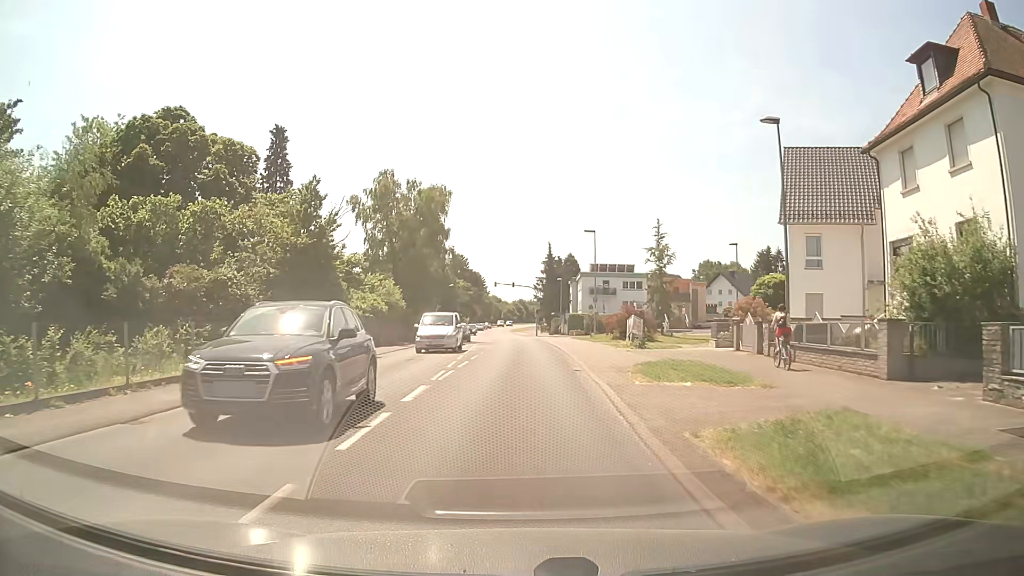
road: secondary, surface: asphalt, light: Day
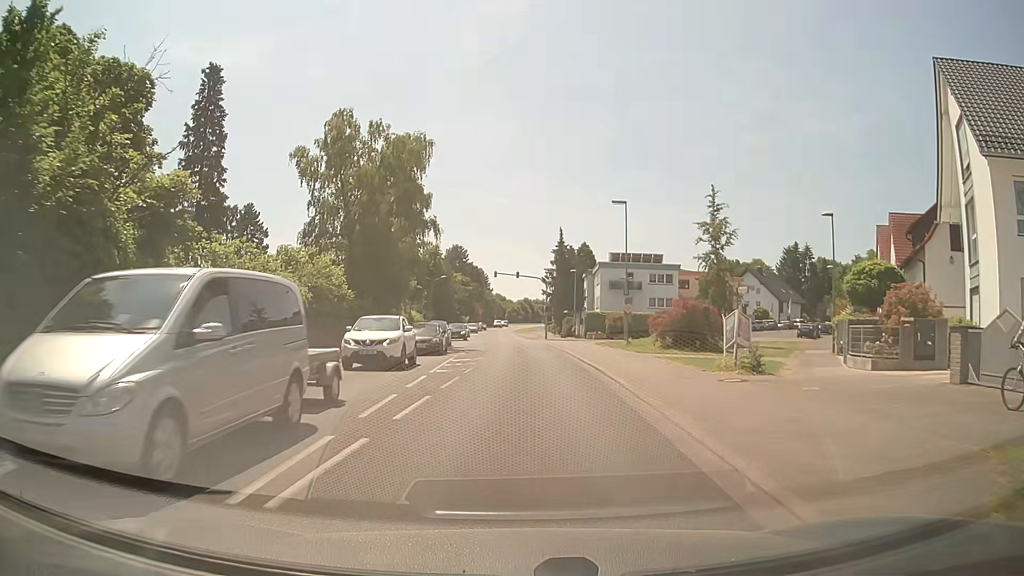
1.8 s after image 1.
(+0.1, +16.1) m; 0°
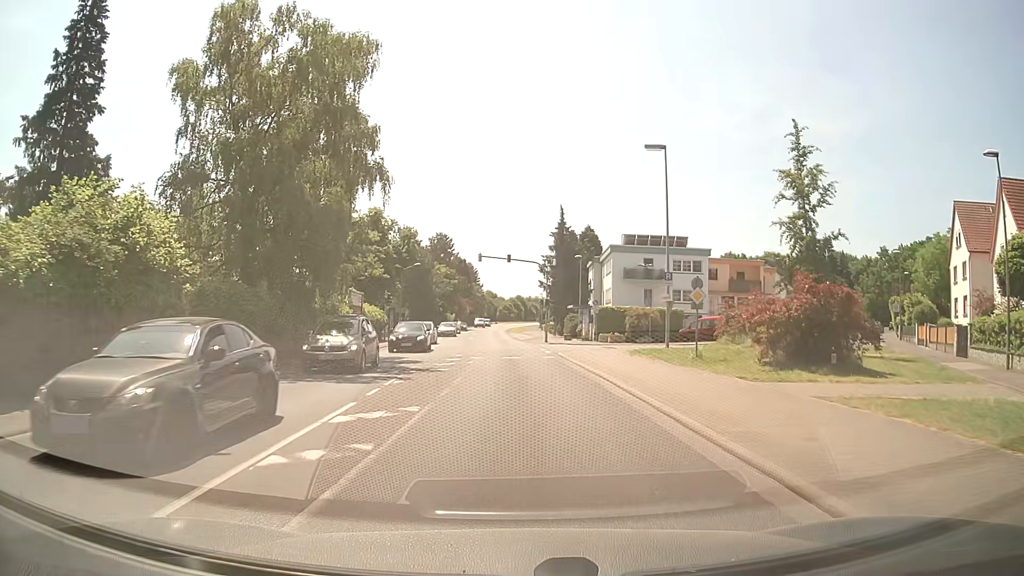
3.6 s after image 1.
(+0.1, +15.4) m; 0°
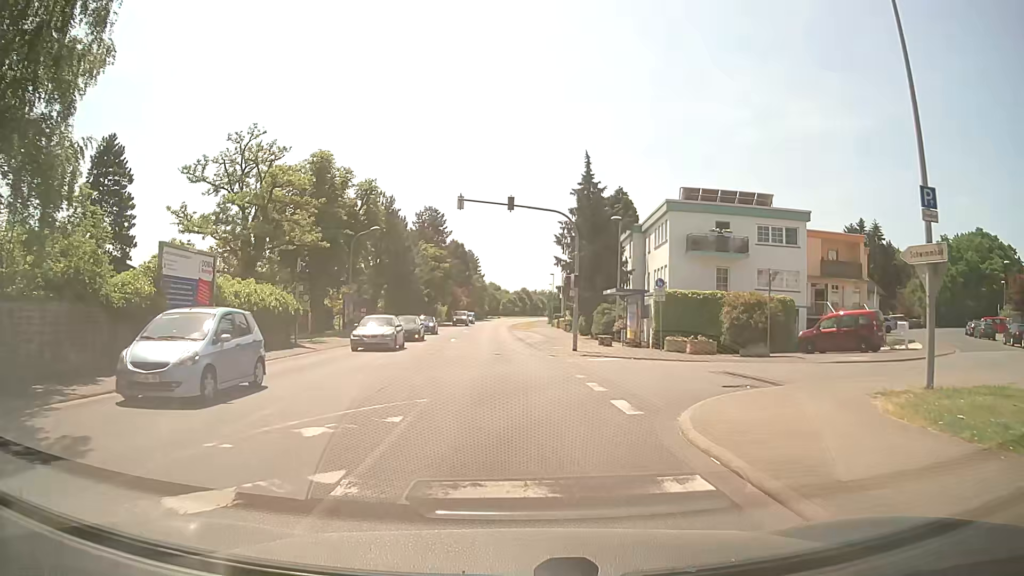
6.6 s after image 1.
(+0.1, +21.4) m; -1°
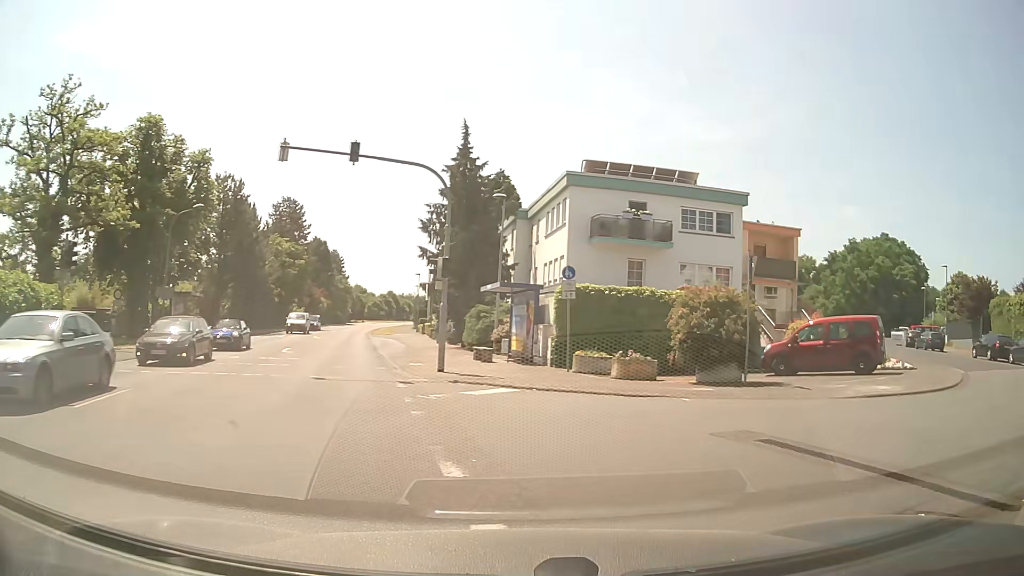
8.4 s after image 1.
(+0.6, +9.3) m; +11°
